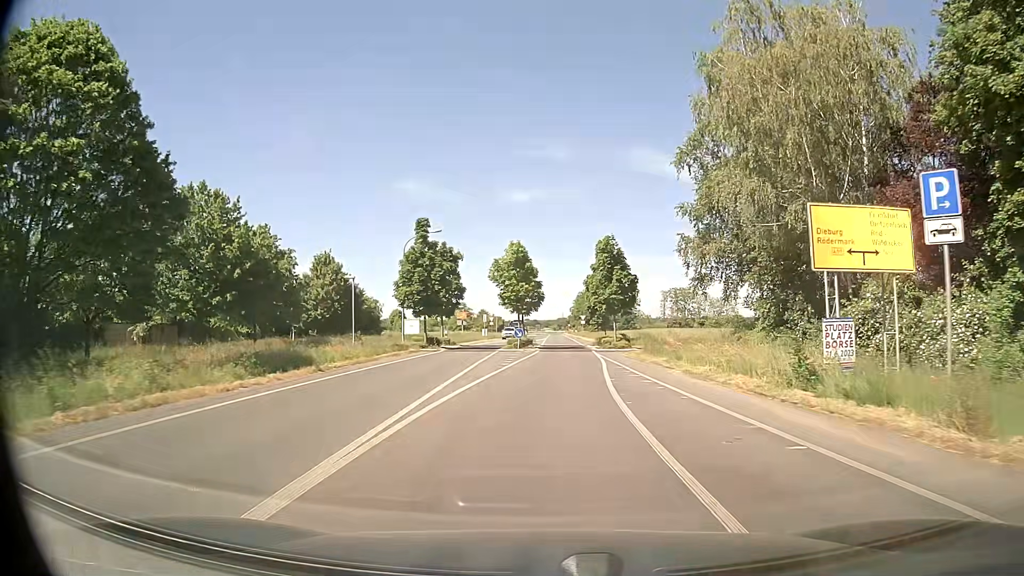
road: tertiary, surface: asphalt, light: Day
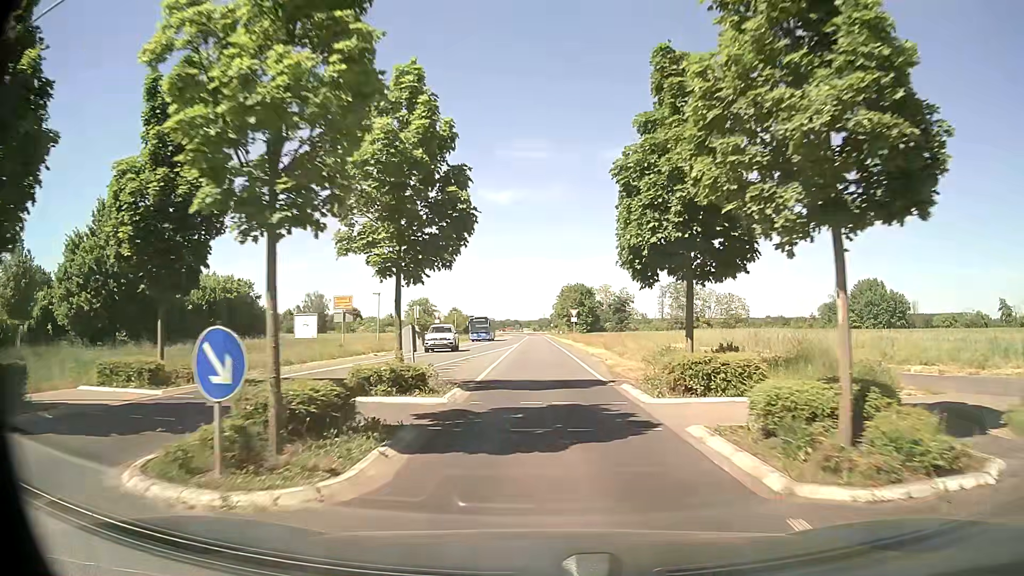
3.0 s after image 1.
(+0.9, +35.0) m; +1°
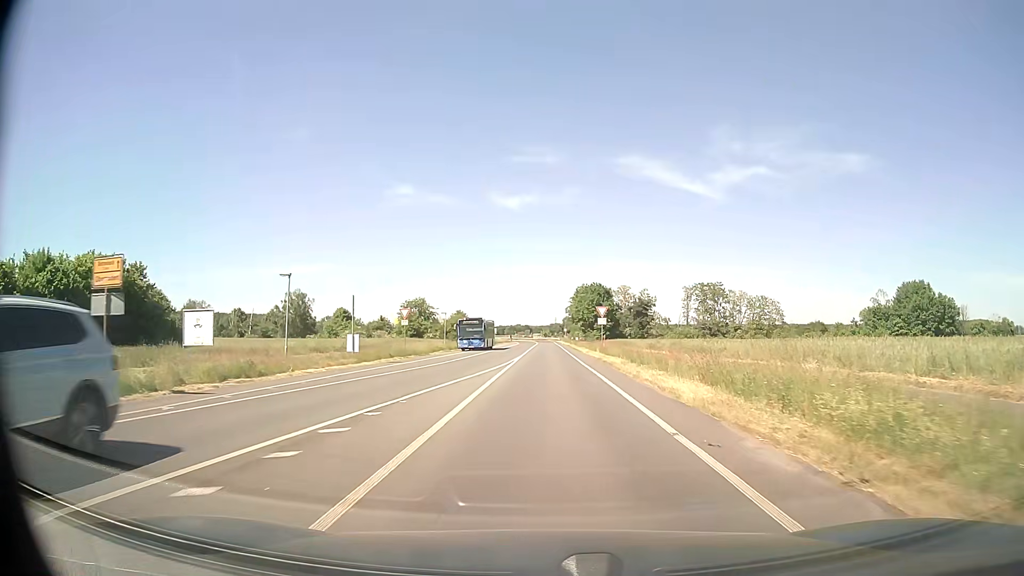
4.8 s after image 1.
(-0.2, +21.5) m; 0°
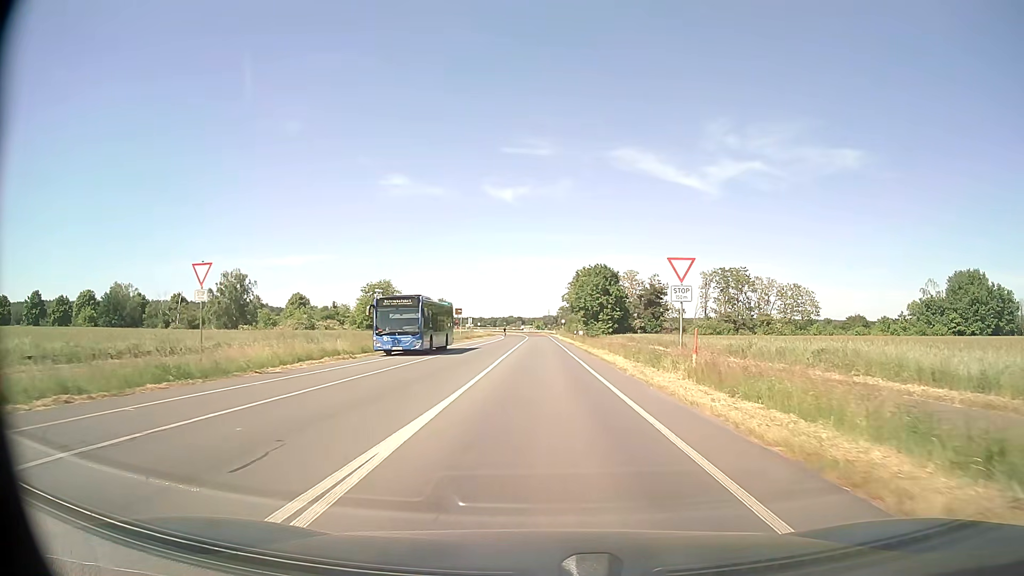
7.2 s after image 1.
(-0.1, +29.5) m; 0°
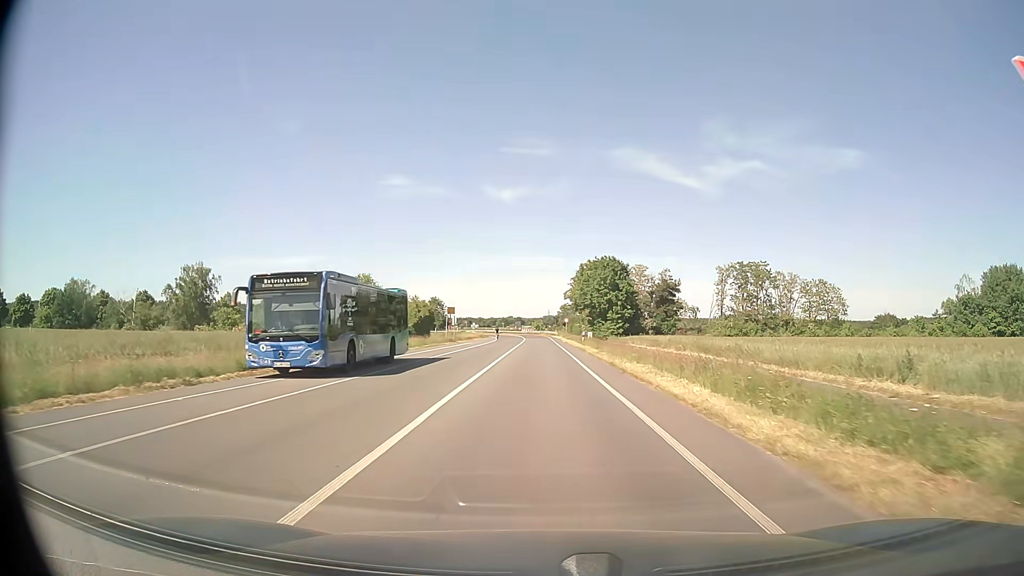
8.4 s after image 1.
(0.0, +15.2) m; 0°
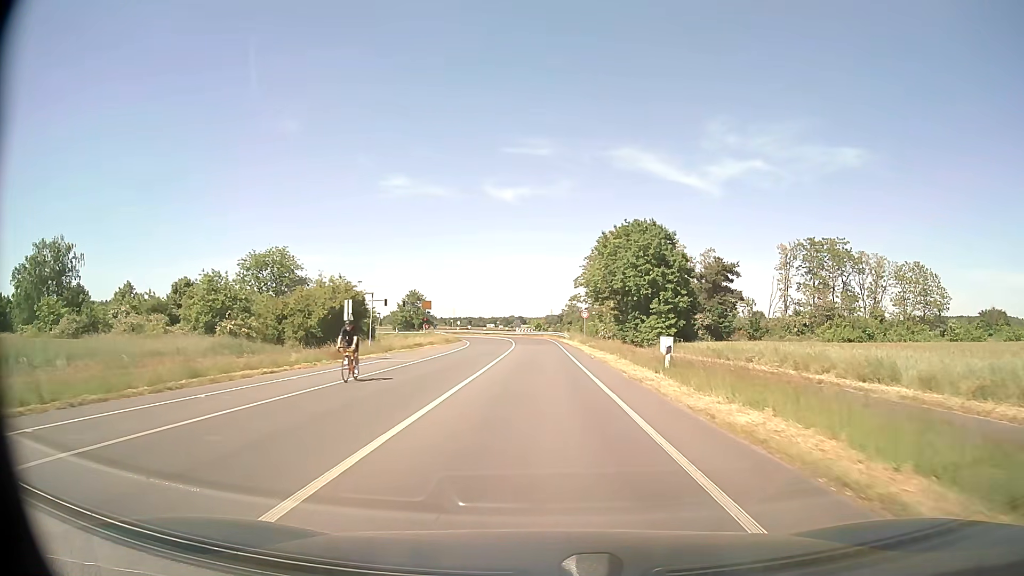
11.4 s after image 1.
(-0.1, +39.3) m; 0°
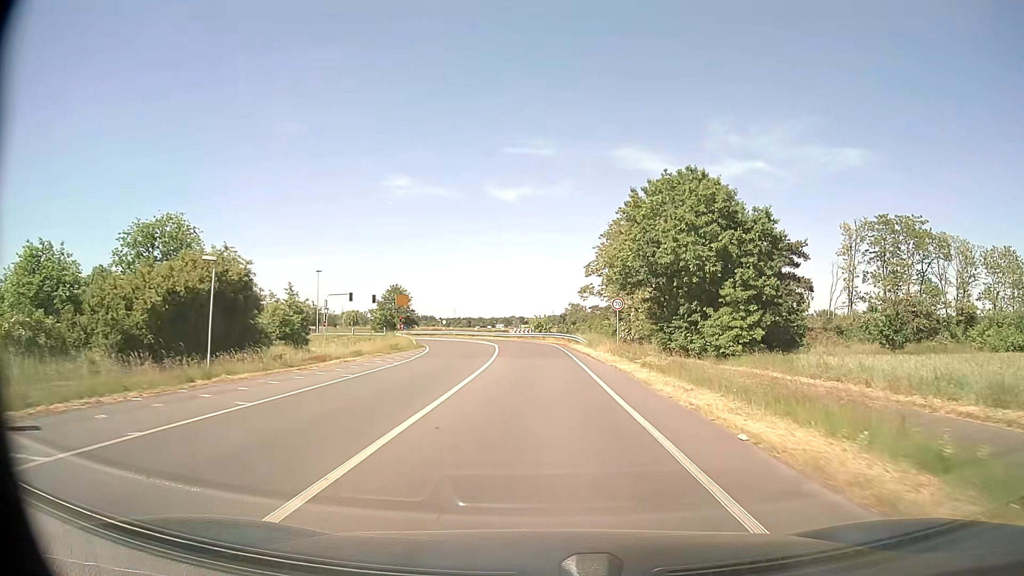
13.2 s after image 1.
(-0.1, +24.4) m; 0°
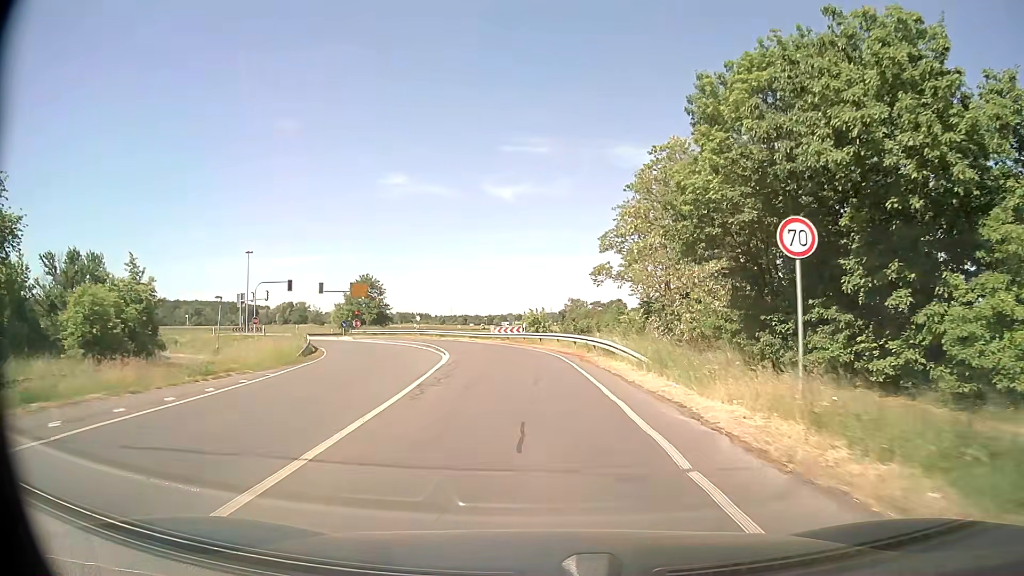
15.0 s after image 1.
(0.0, +24.7) m; 0°
(0, +10) (0, +20) (-1, +30) (-3, +40) (-6, +49) (-10, +58) (-16, +66) (-22, +74) (-26, +83) (-25, +93) m
